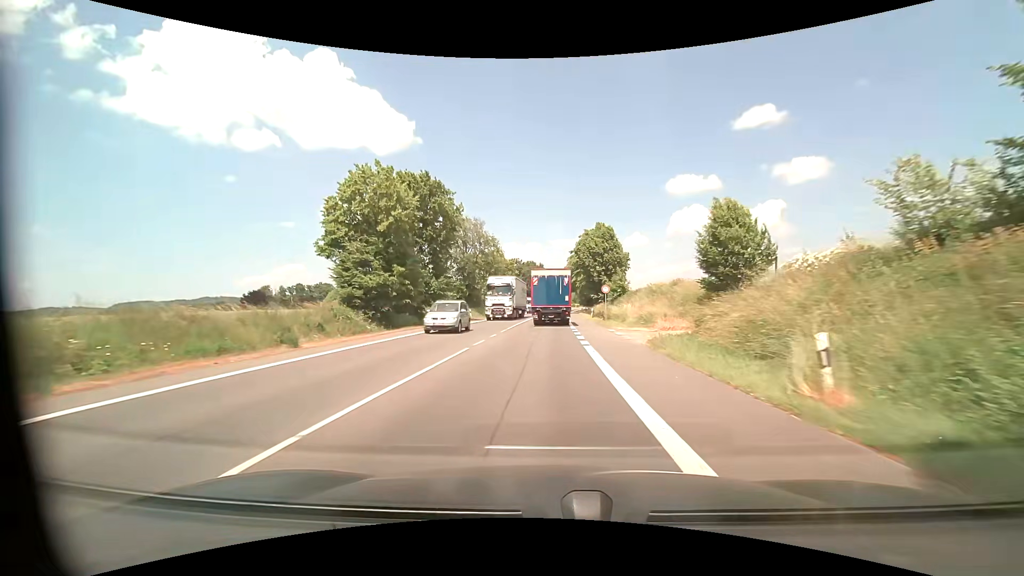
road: primary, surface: asphalt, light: Day
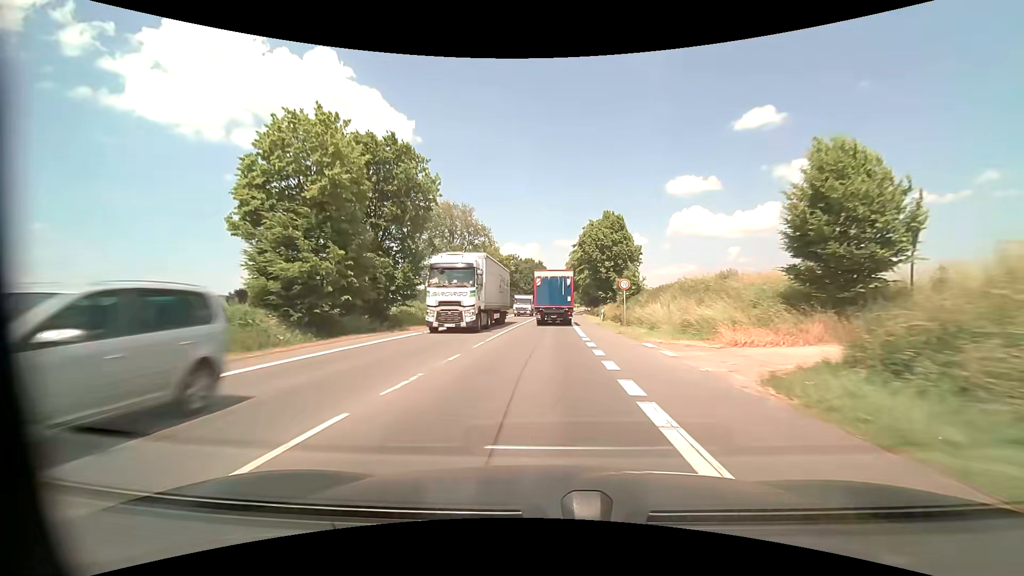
(-0.1, +9.7) m; 0°
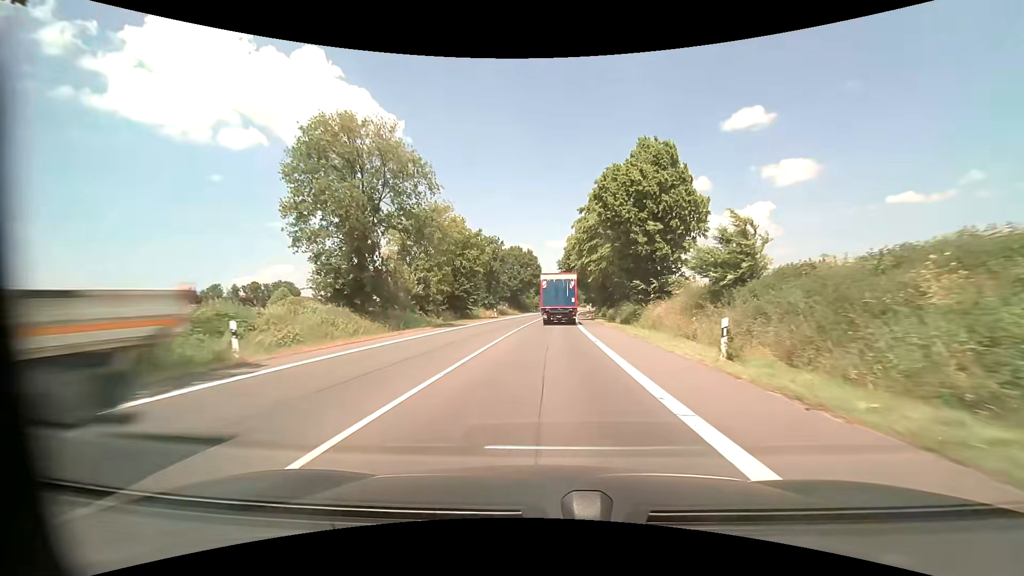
(+0.2, +29.3) m; +1°
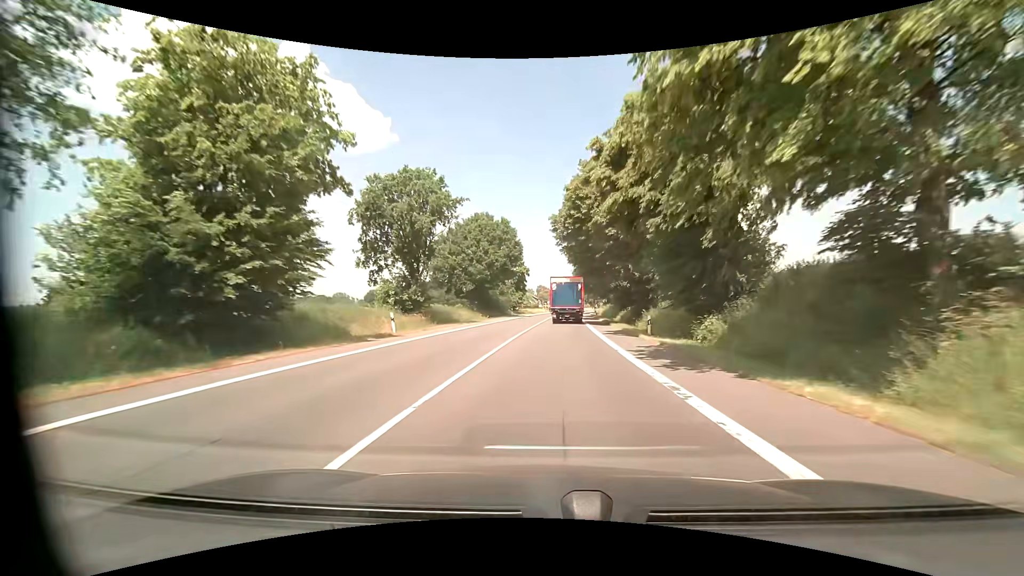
(+0.5, +39.3) m; +1°
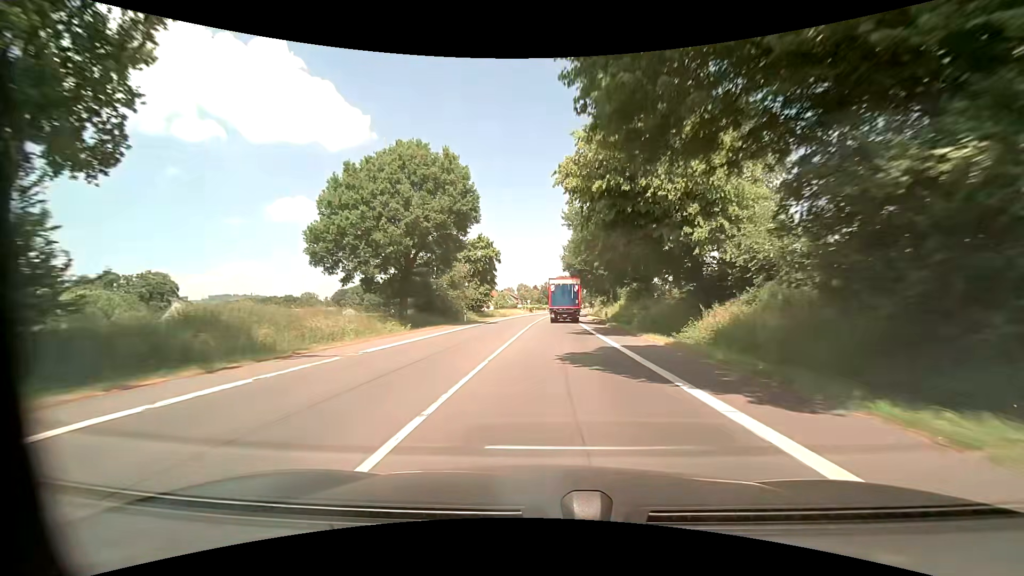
(+0.6, +30.5) m; +2°
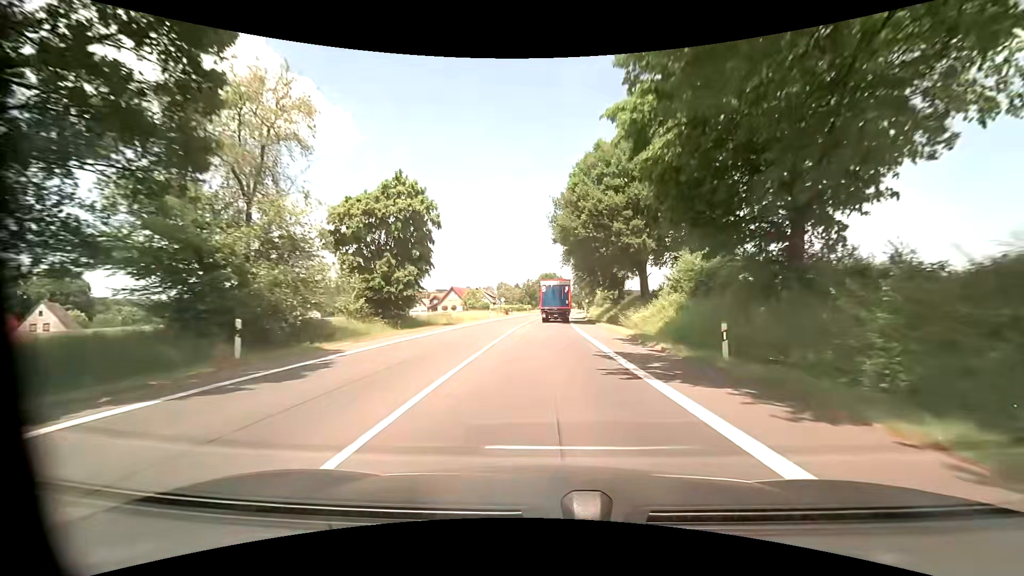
(+0.7, +31.3) m; +2°
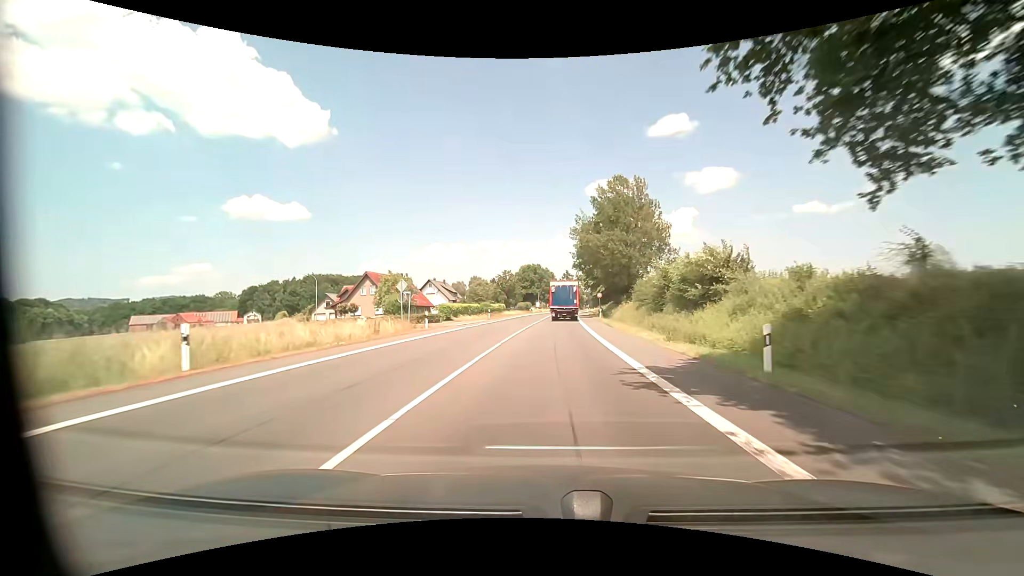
(+0.5, +53.1) m; +2°
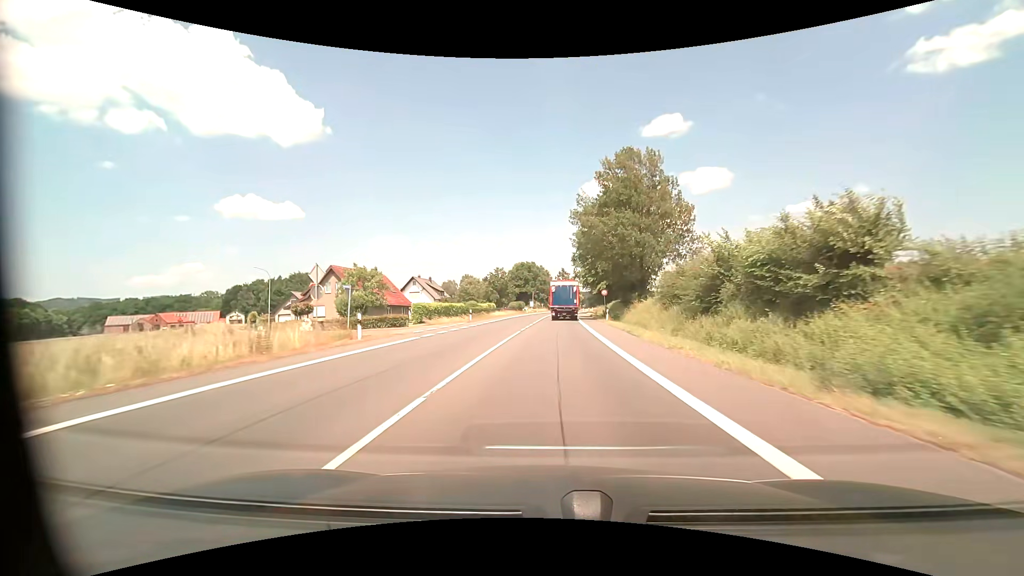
(0.0, +10.7) m; +1°
(0, +10) (0, +20) (0, +30) (+1, +40) (+1, +50) (+2, +60) (+2, +70) (+3, +80) (+4, +90) (+5, +100) m
